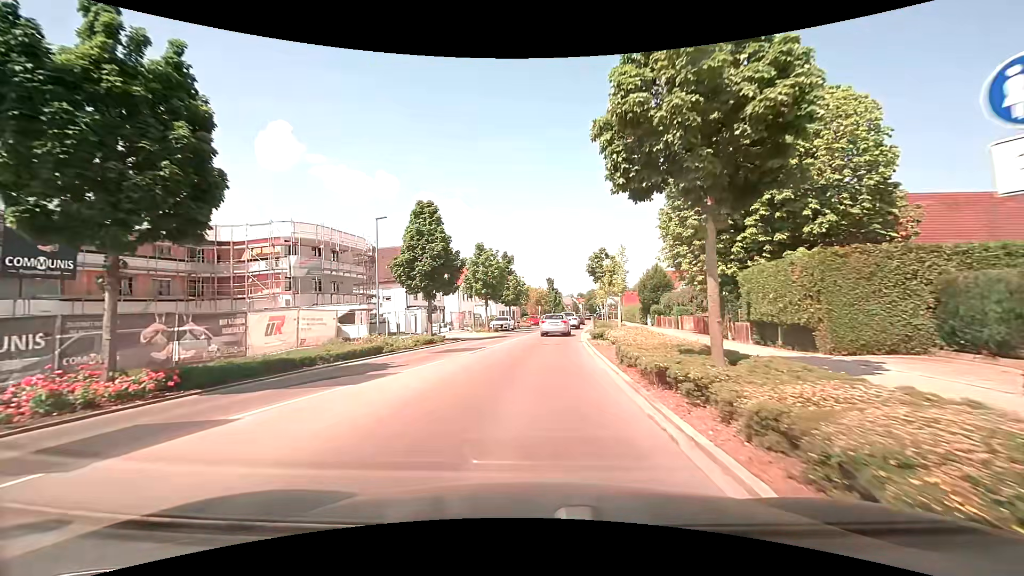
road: tertiary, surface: asphalt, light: Day
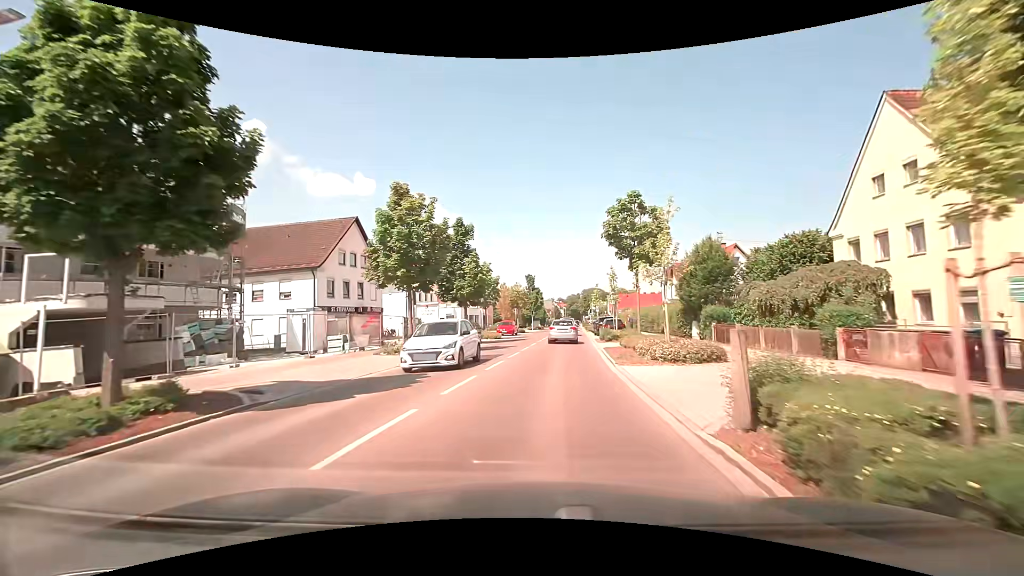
(+0.3, +21.5) m; +2°
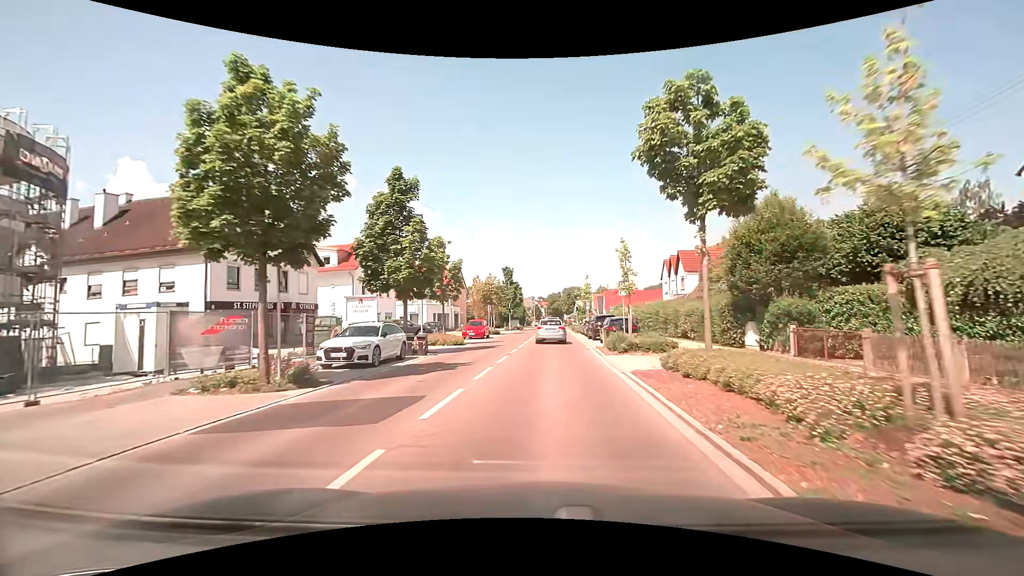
(+0.2, +11.3) m; +2°
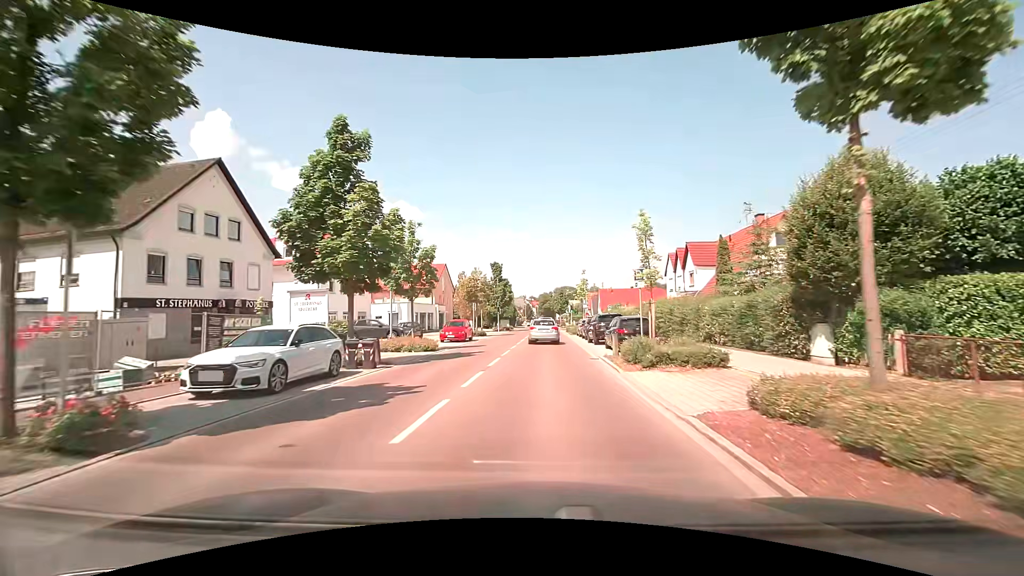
(+0.1, +5.8) m; +1°
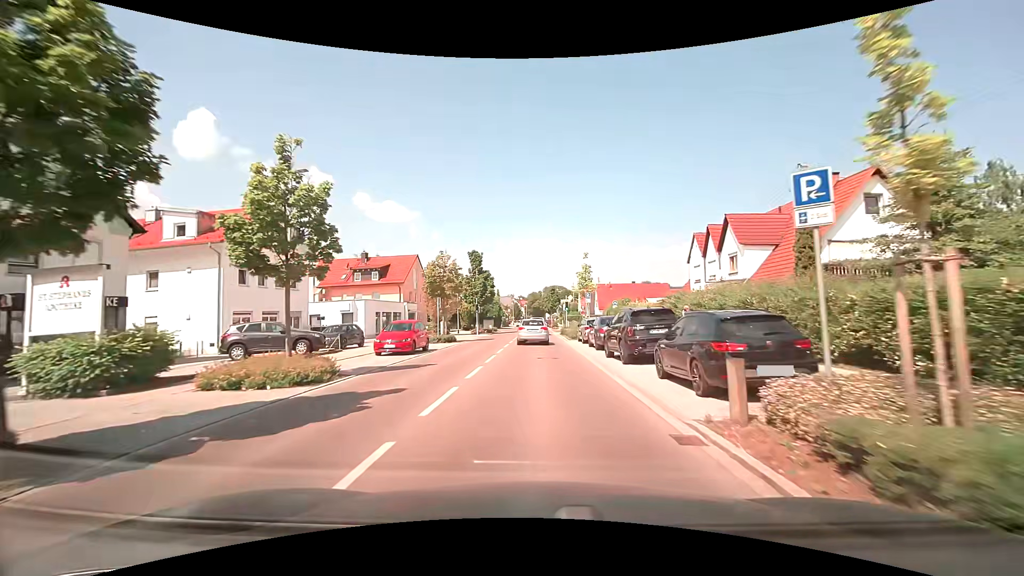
(+0.2, +11.9) m; +2°
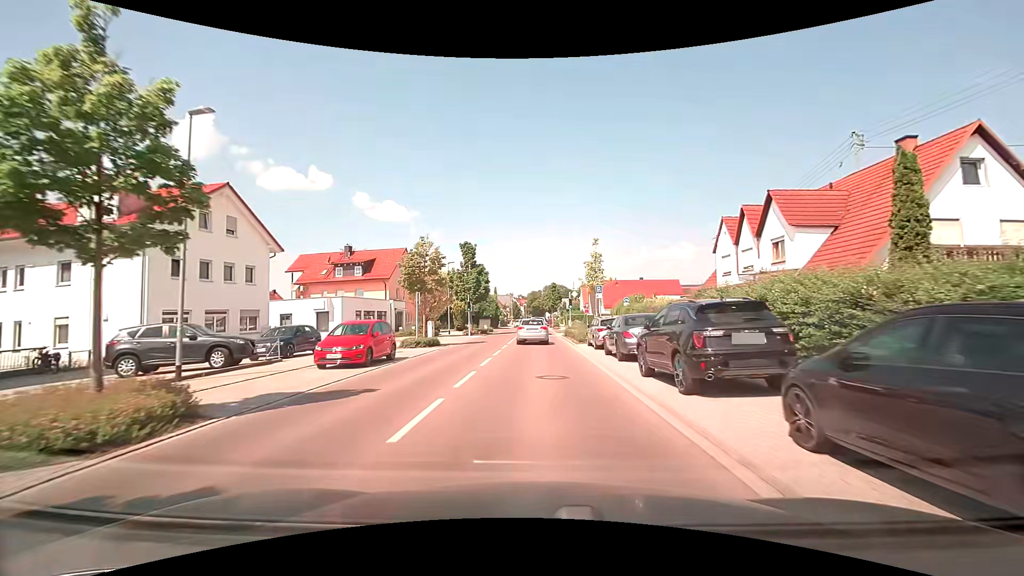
(0.0, +6.0) m; -1°
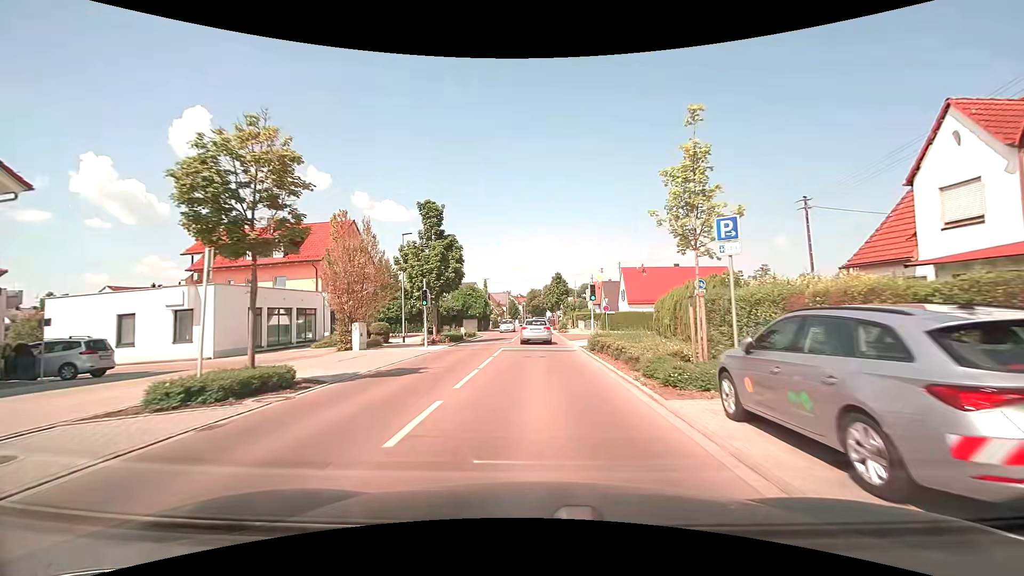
(+0.1, +18.2) m; 0°
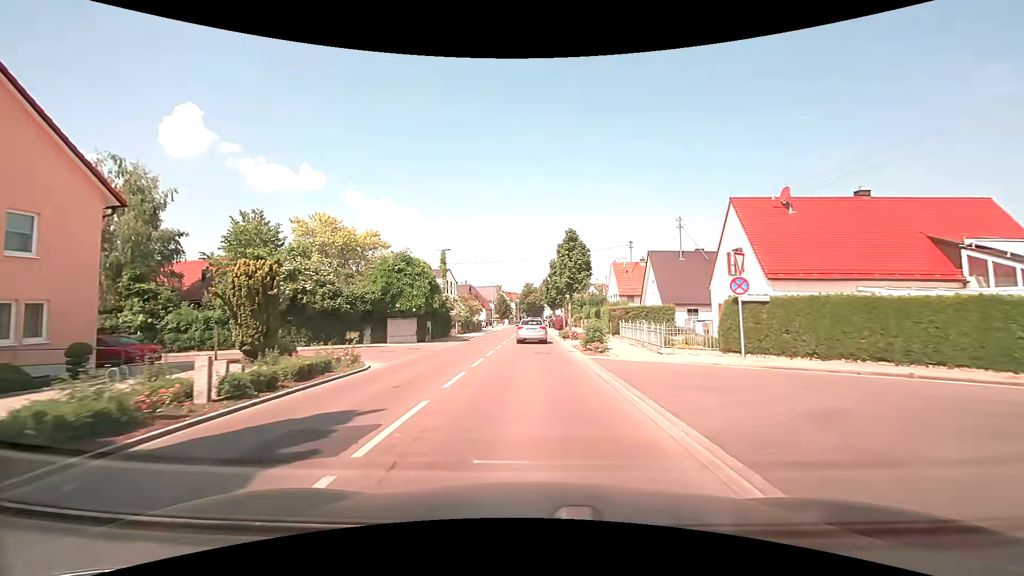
(+0.2, +31.5) m; 0°
(0, +10) (0, +20) (0, +30) (0, +40) (0, +50) (0, +60) (0, +70) (0, +80) (0, +90) (0, +100) m
